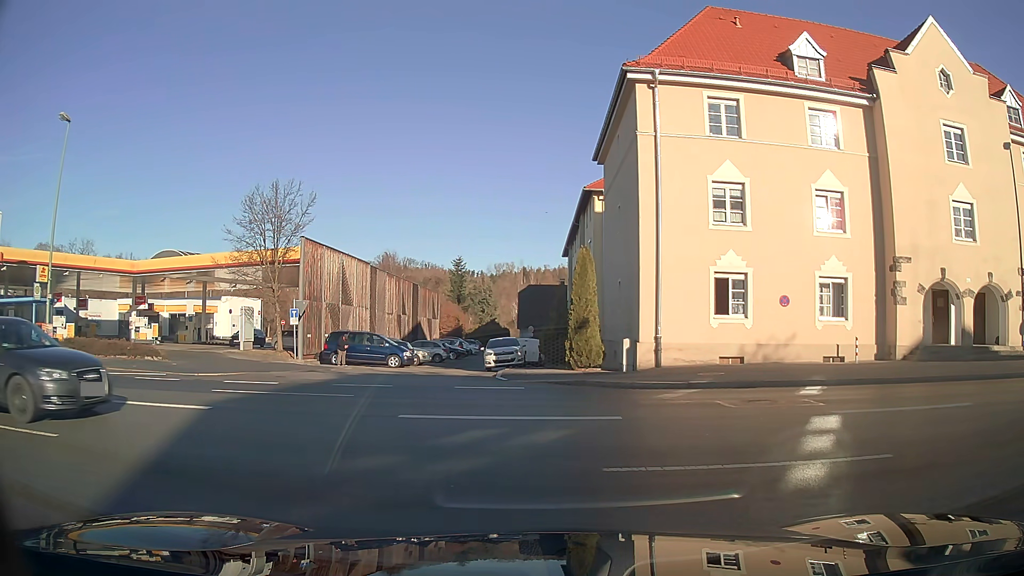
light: Day
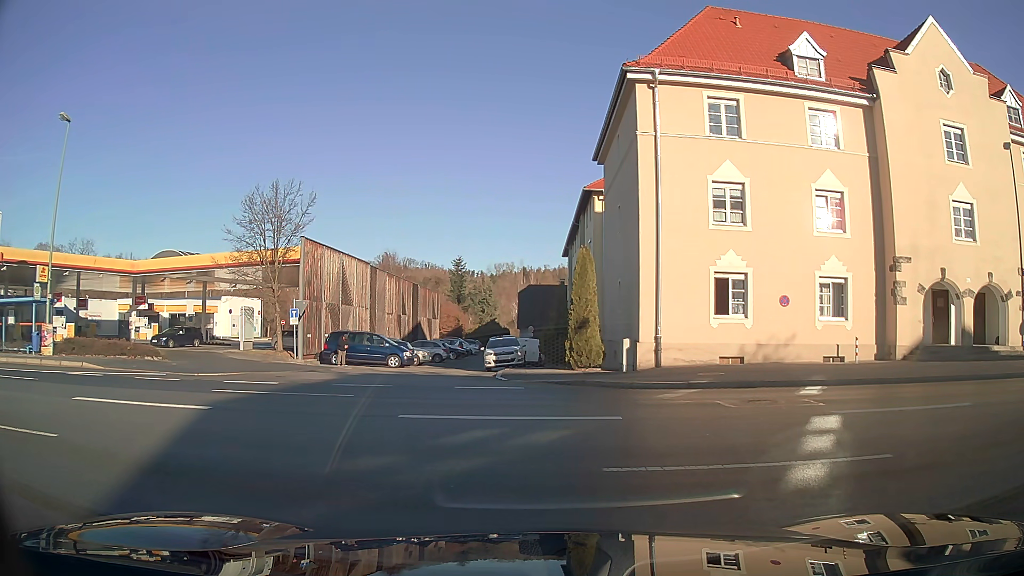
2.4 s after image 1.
(0.0, 0.0) m; 0°
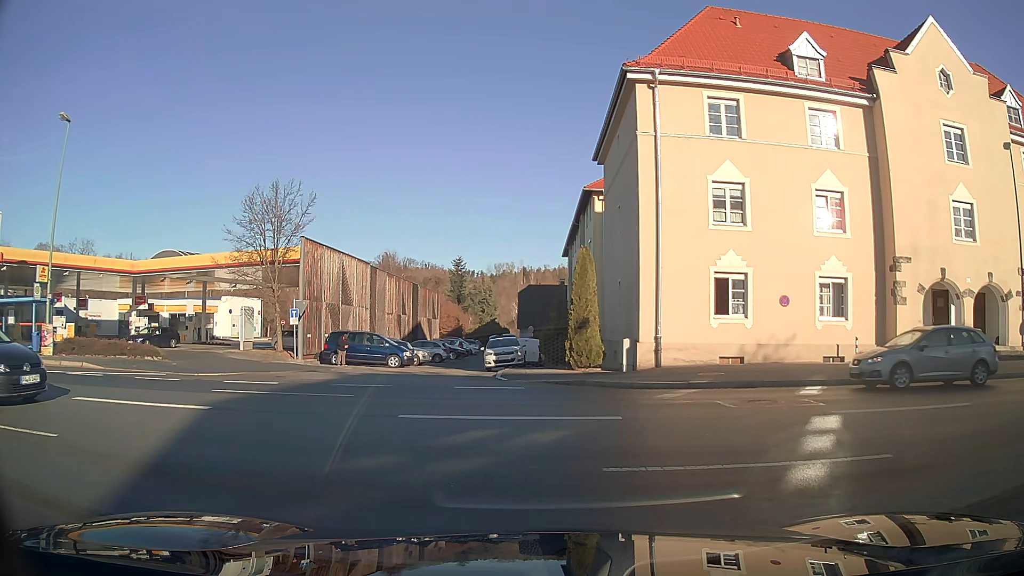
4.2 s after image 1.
(0.0, 0.0) m; 0°
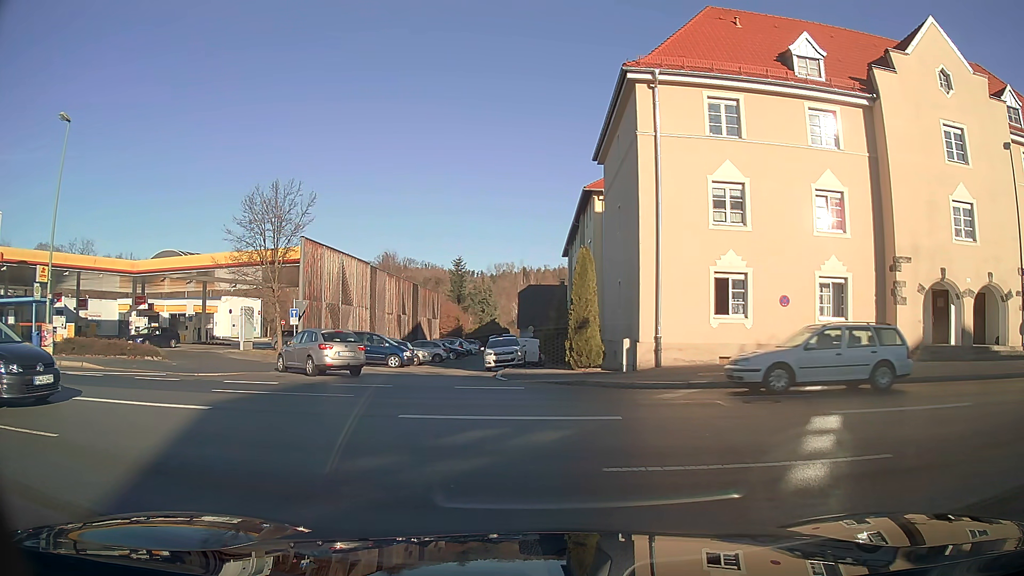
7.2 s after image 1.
(0.0, 0.0) m; 0°
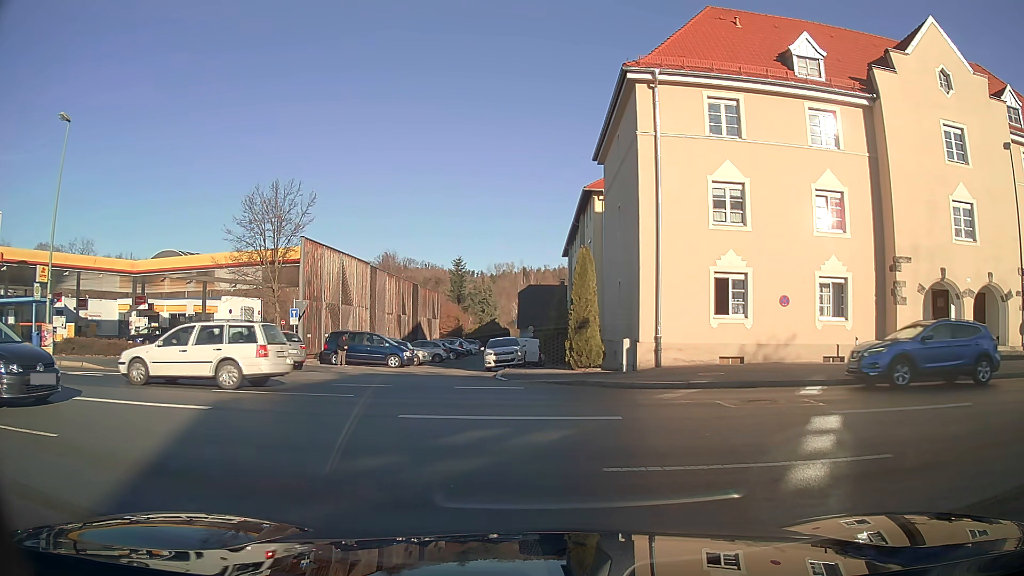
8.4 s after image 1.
(0.0, 0.0) m; 0°
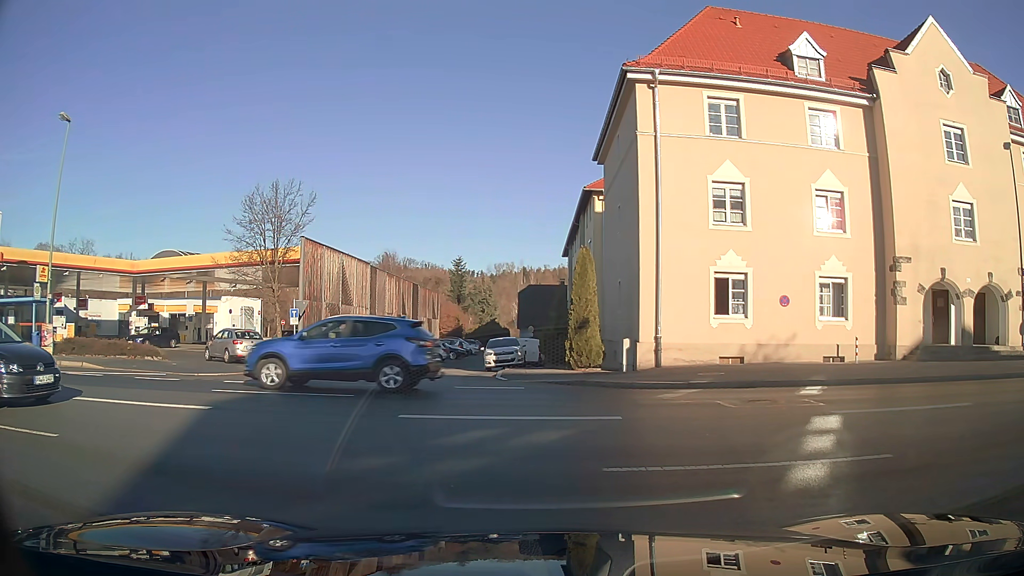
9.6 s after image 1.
(0.0, 0.0) m; 0°
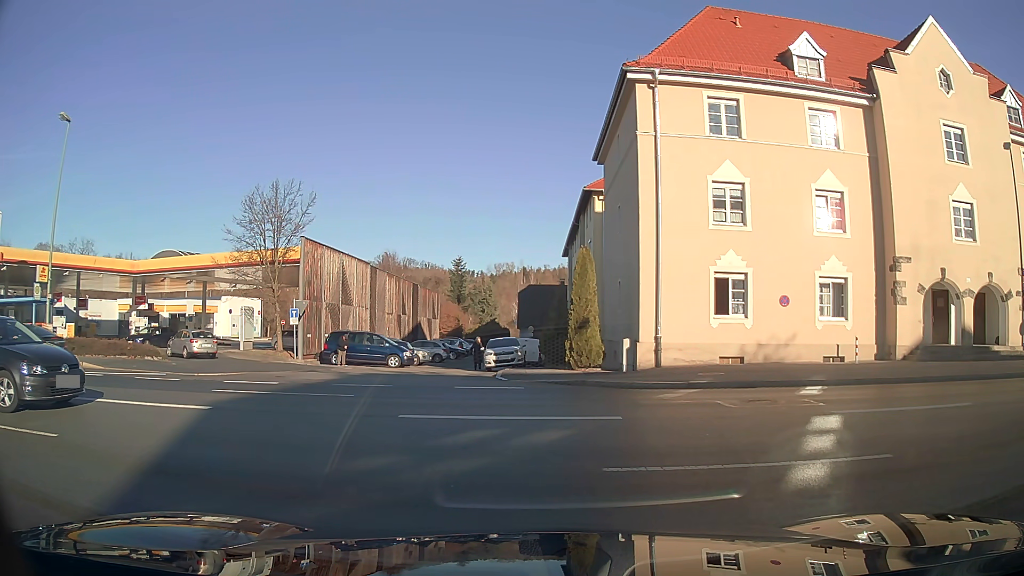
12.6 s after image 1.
(0.0, 0.0) m; 0°
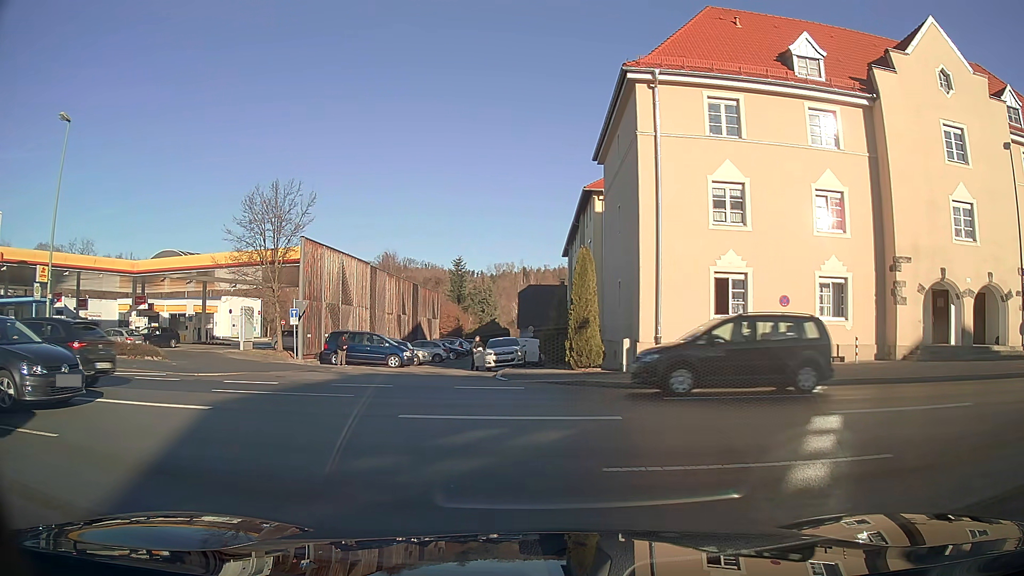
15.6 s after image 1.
(0.0, 0.0) m; 0°
